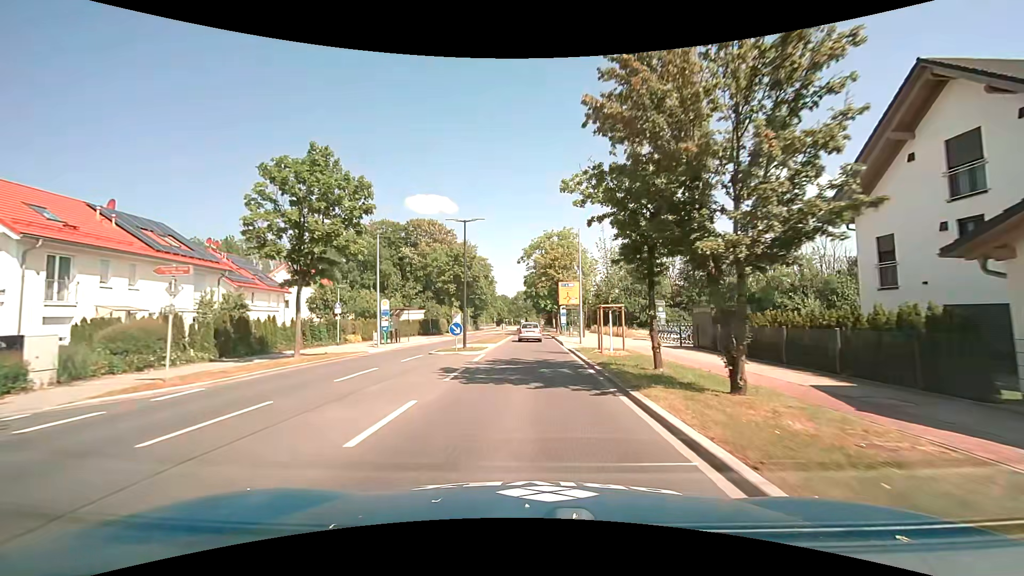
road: secondary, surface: asphalt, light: Day
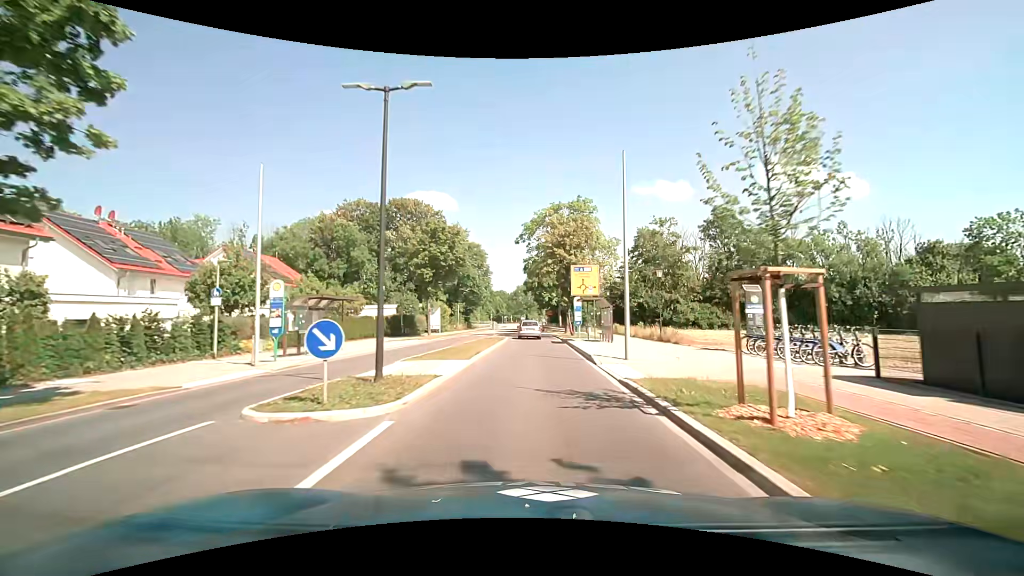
(-0.1, +14.0) m; 0°
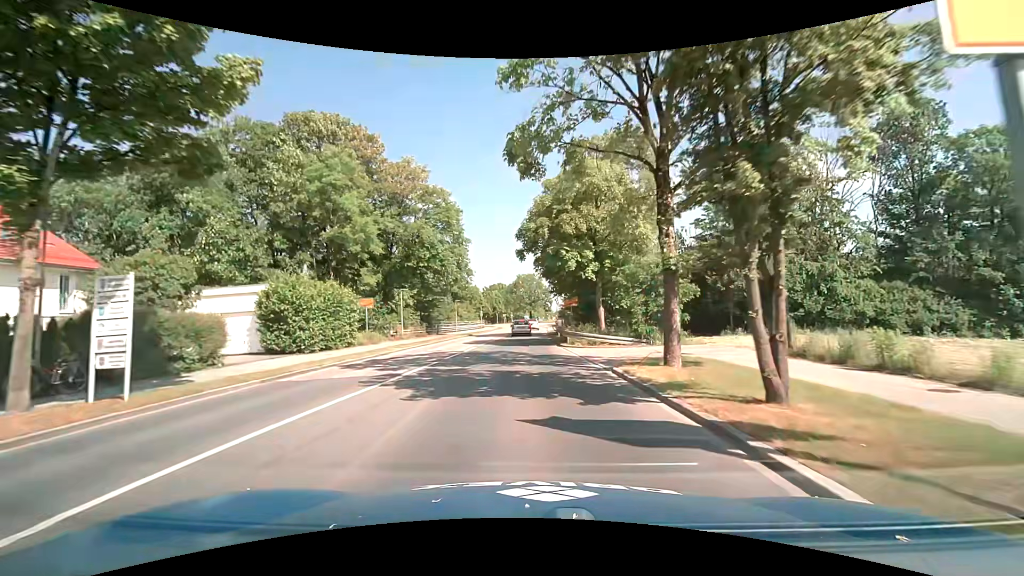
(+0.3, +34.9) m; -1°
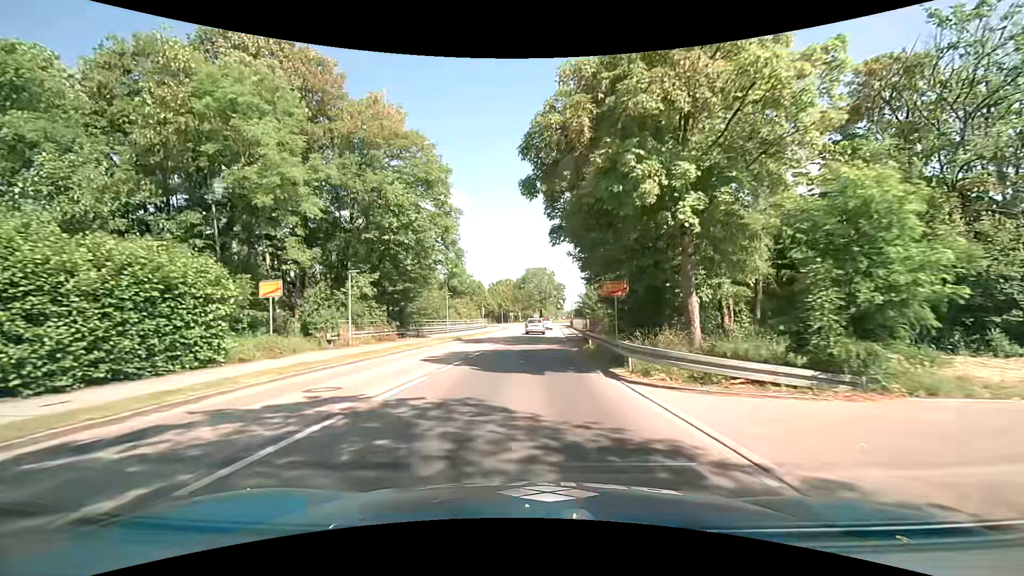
(-0.1, +14.0) m; -1°
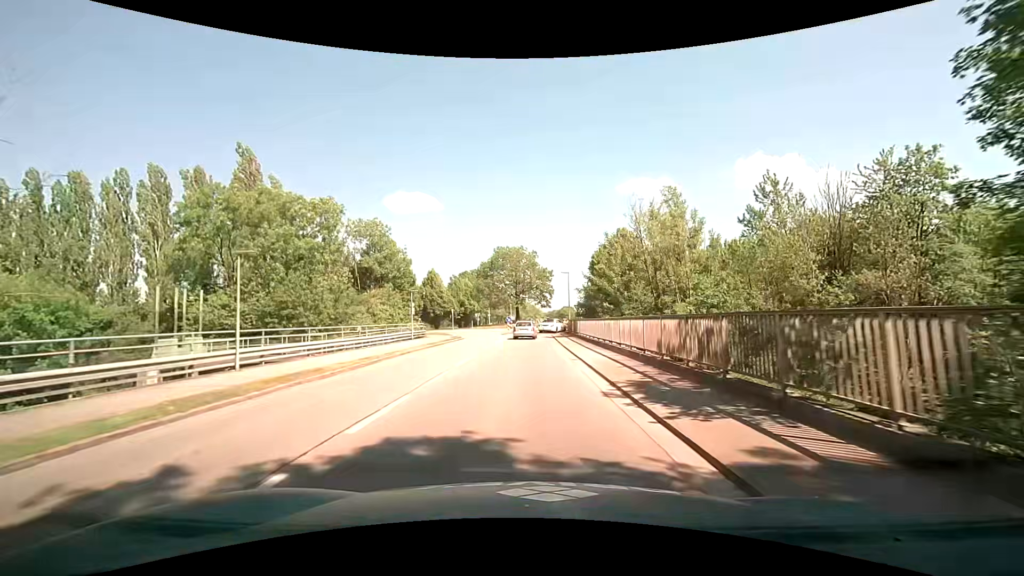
(+0.8, +33.8) m; +3°
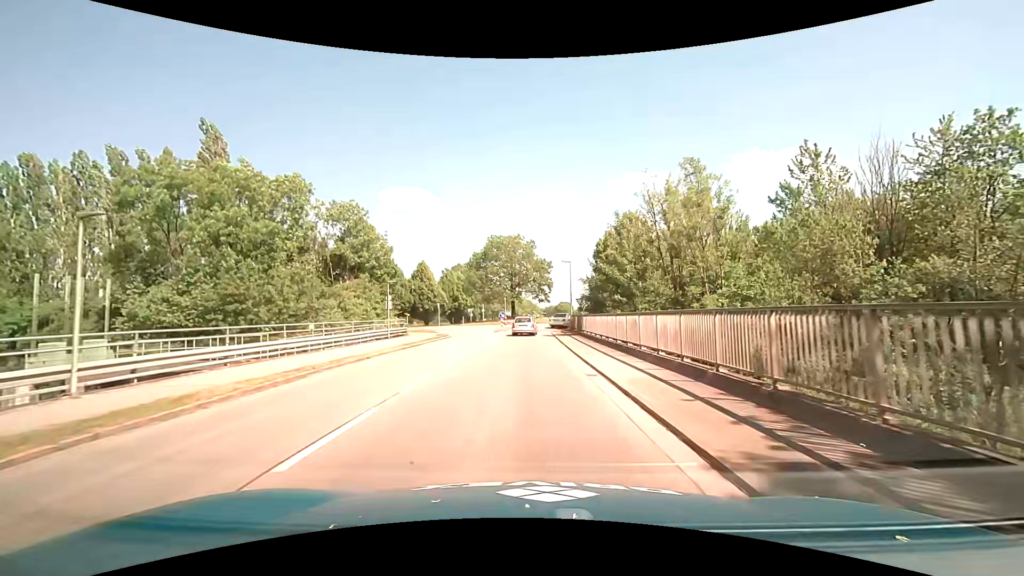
(-0.1, +6.0) m; 0°
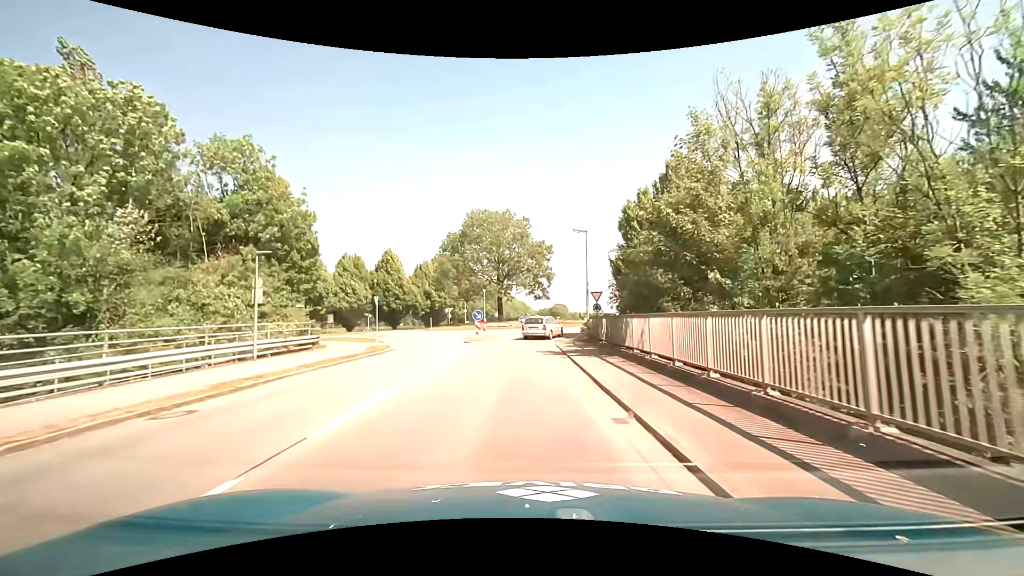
(+0.1, +16.5) m; +1°
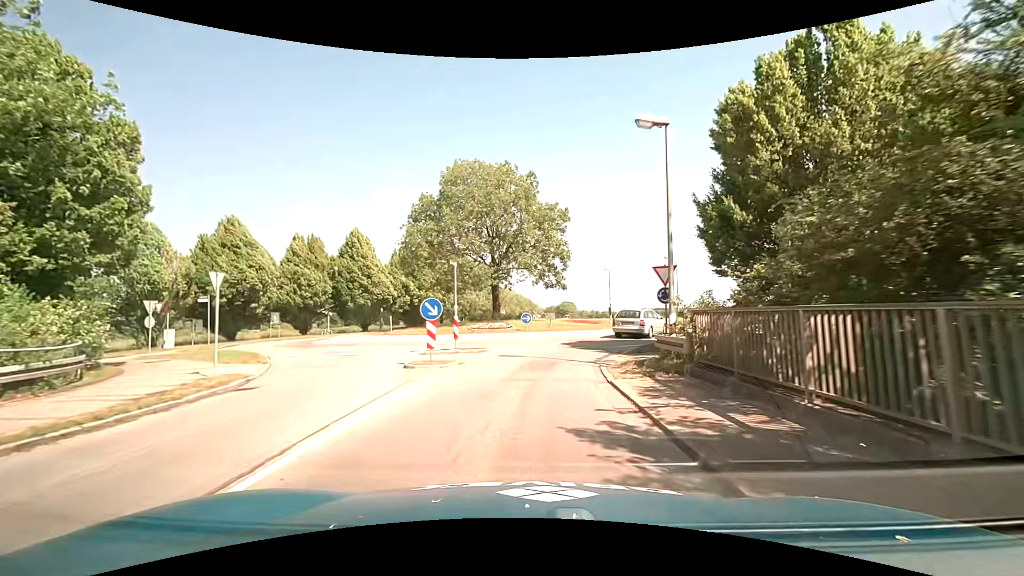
(-0.1, +15.0) m; -1°
(0, +10) (+2, +20) (+7, +28) (+11, +37) (+9, +47) (+3, +54) (+1, +64) (+1, +74) (+1, +84) (+2, +94) m
